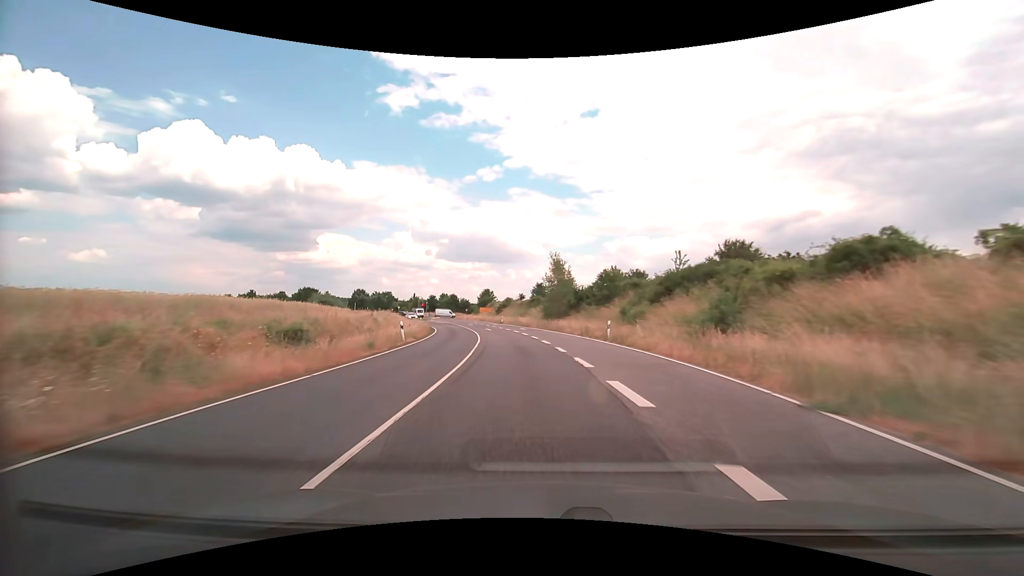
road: secondary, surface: asphalt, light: Day
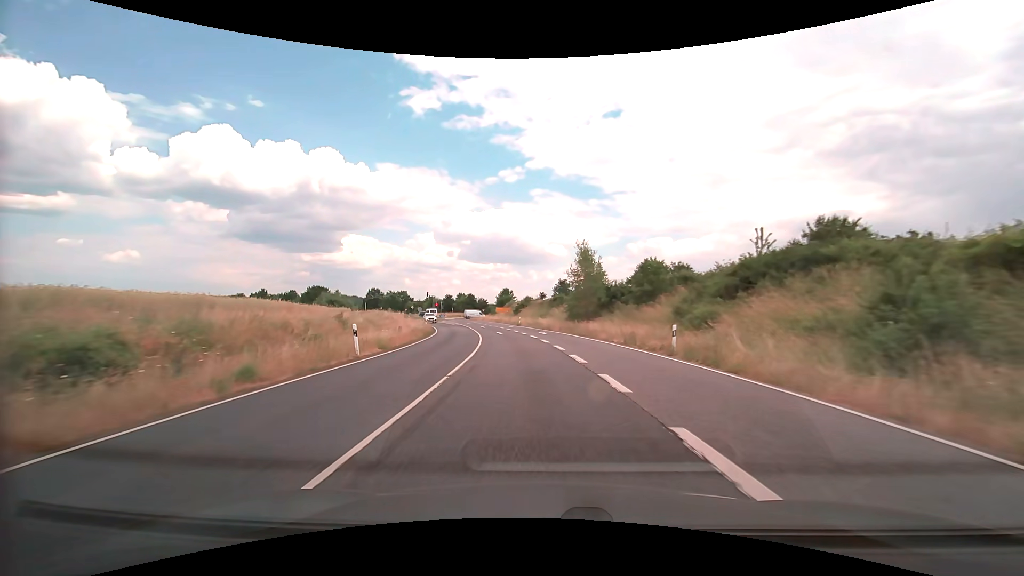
(-0.3, +10.4) m; -3°
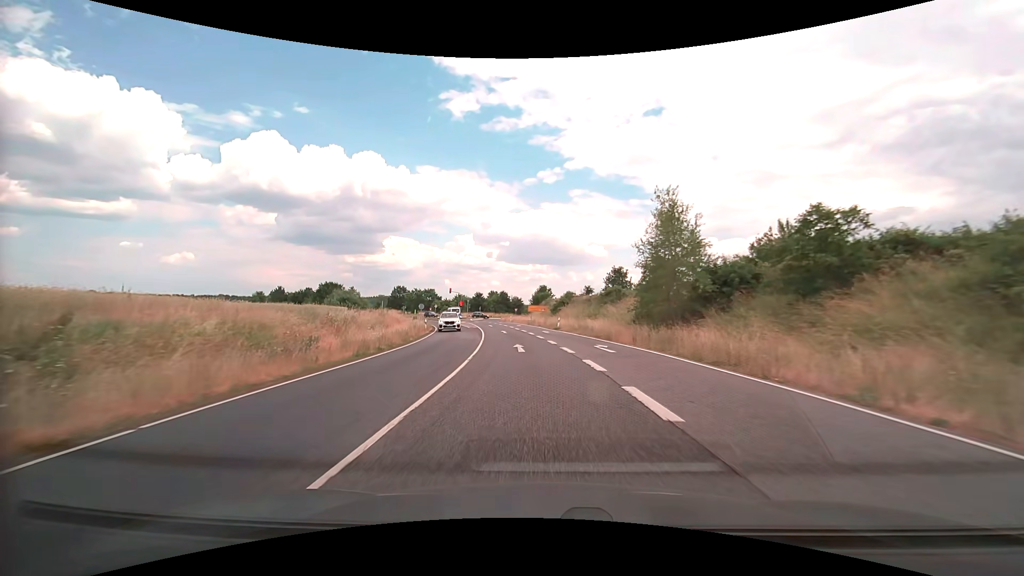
(-0.8, +20.3) m; -4°
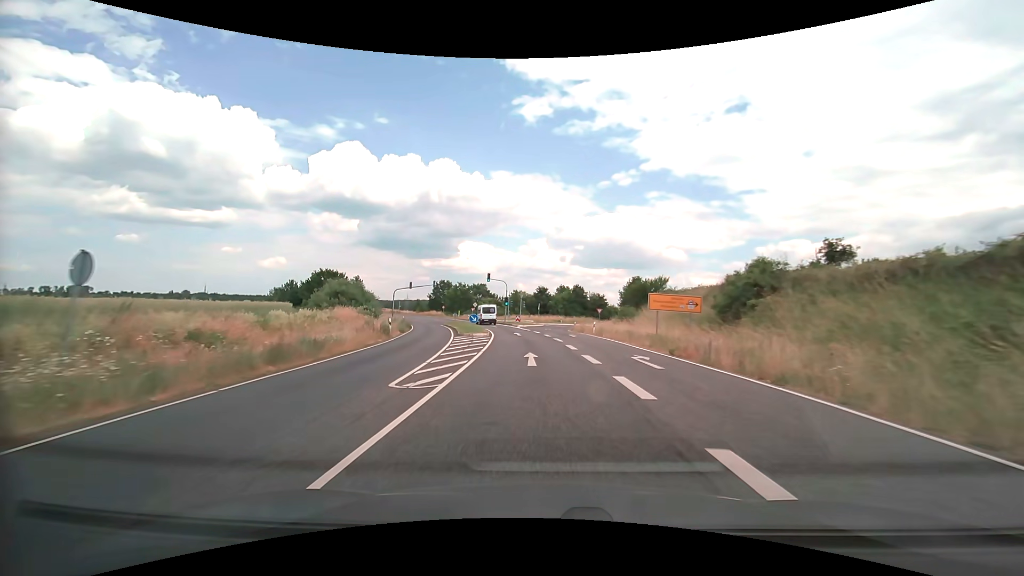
(-3.6, +45.4) m; -8°
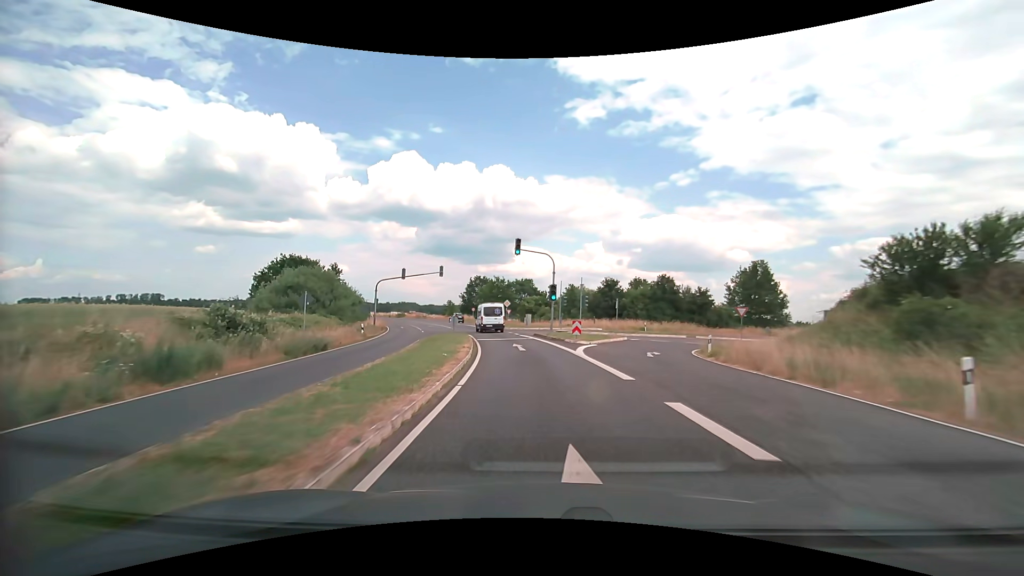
(-1.7, +32.8) m; -7°
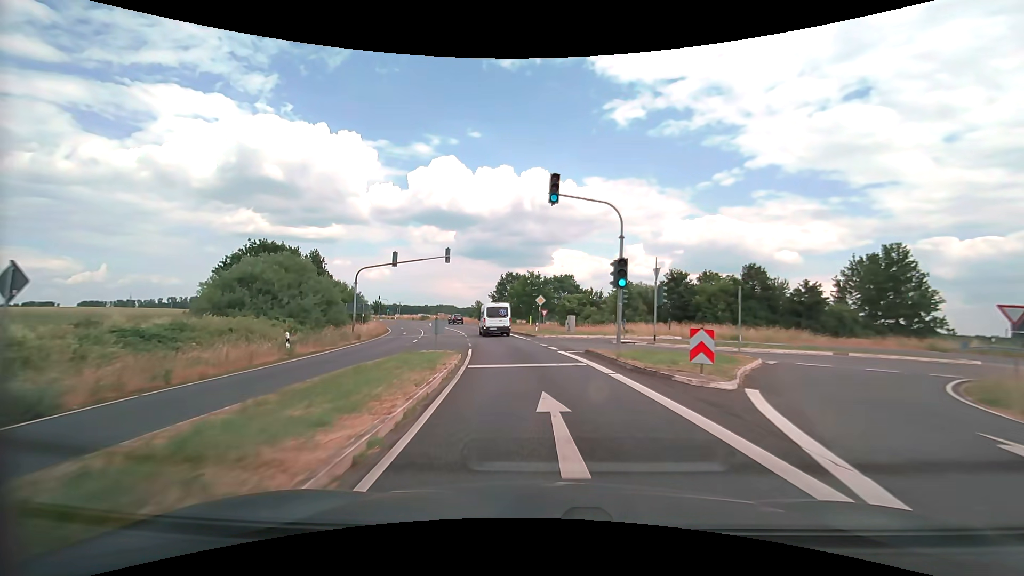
(-0.6, +16.1) m; -5°
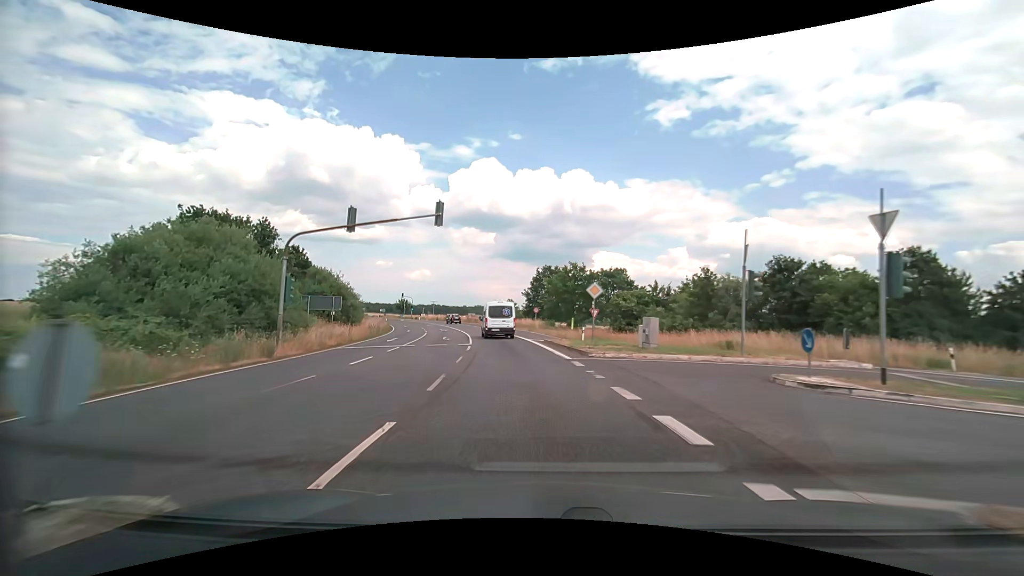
(-0.6, +15.9) m; -4°
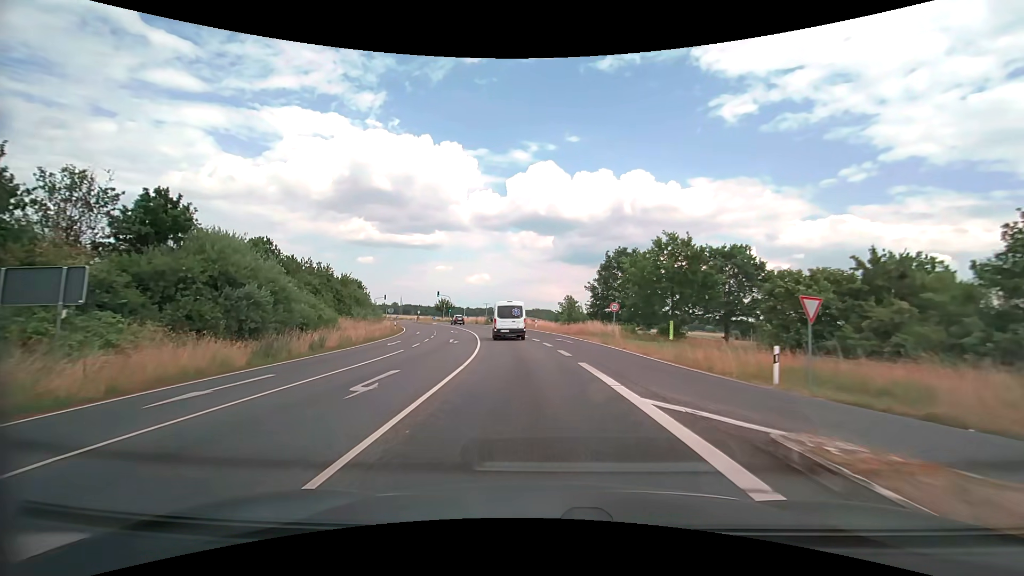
(-1.4, +23.7) m; -7°
(0, +10) (-1, +20) (-2, +30) (-3, +40) (-5, +50) (-7, +59) (-10, +69) (-13, +79) (-16, +88) (-20, +97) m
